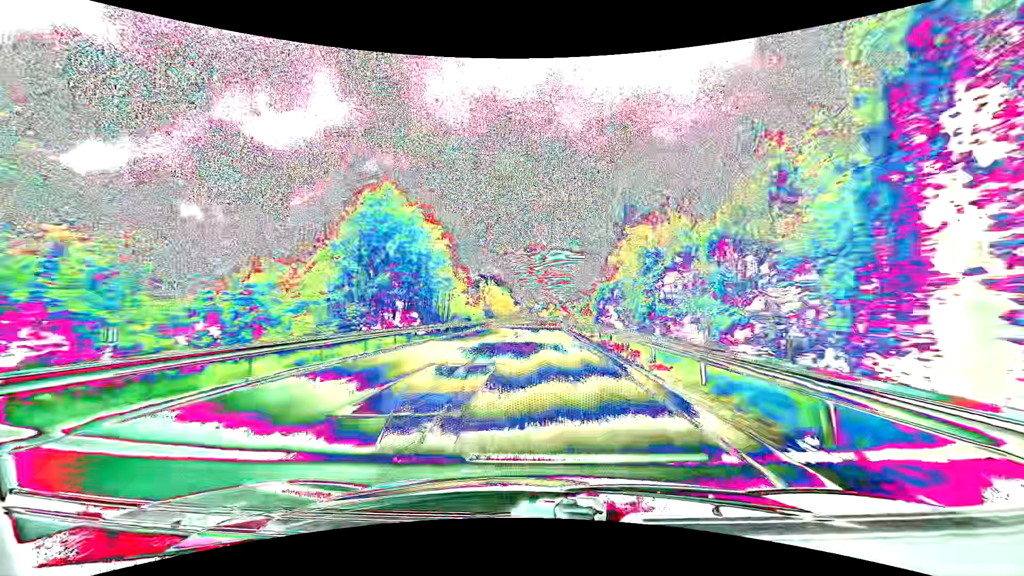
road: primary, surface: asphalt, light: Day
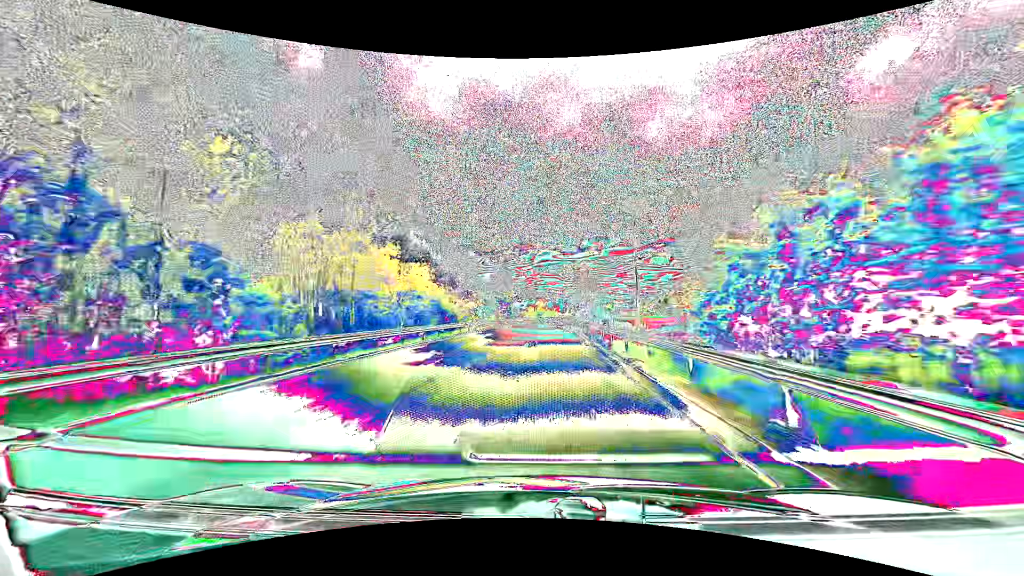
(+1.4, +83.6) m; +2°
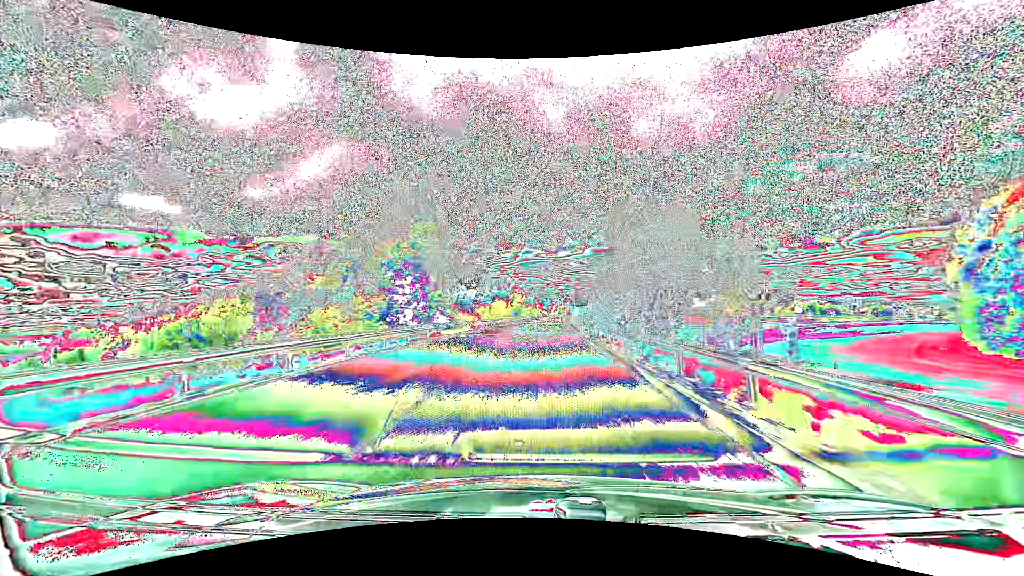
(+1.3, +67.1) m; +2°
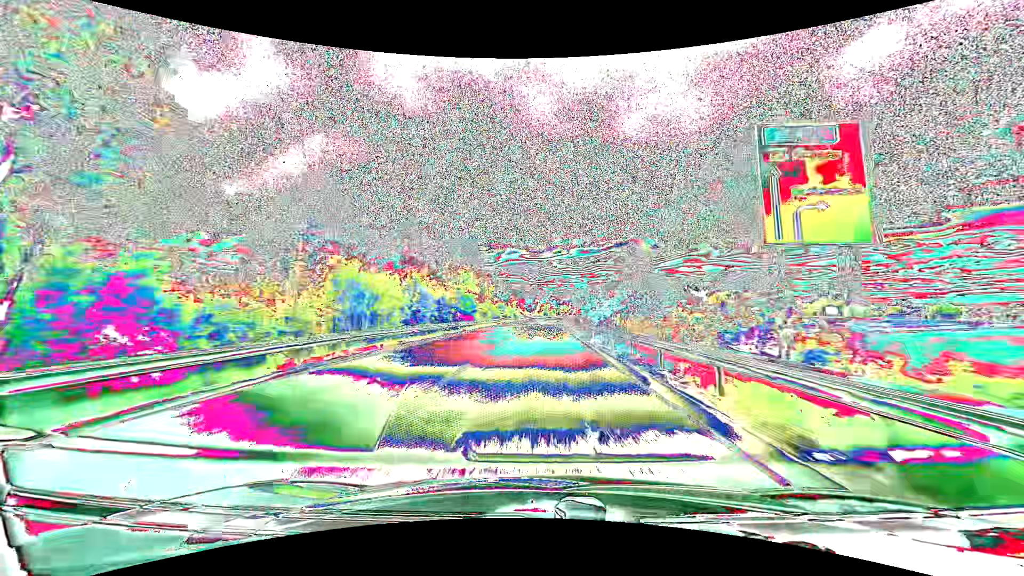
(+1.3, +67.3) m; +2°
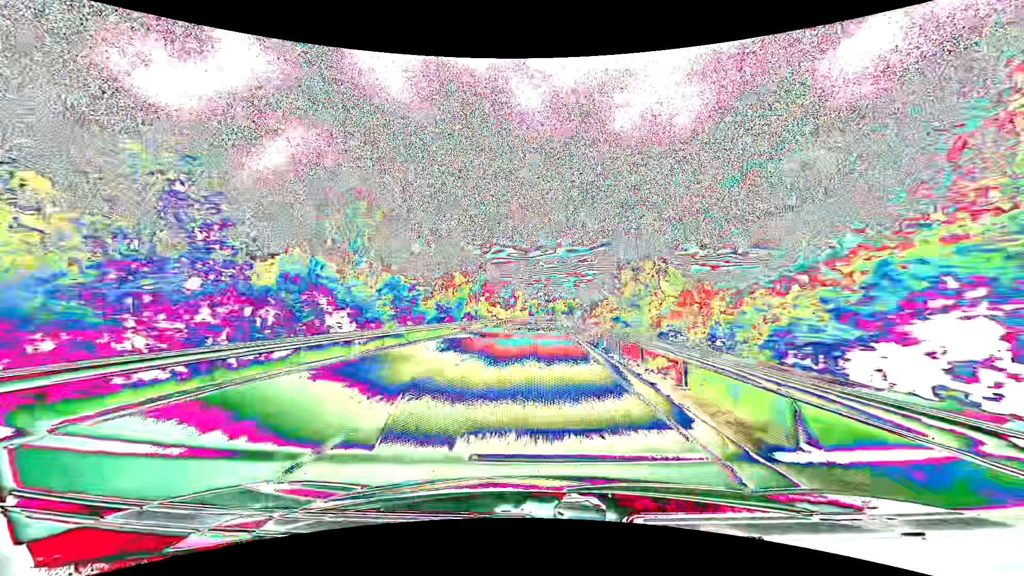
(+1.0, +67.5) m; +2°
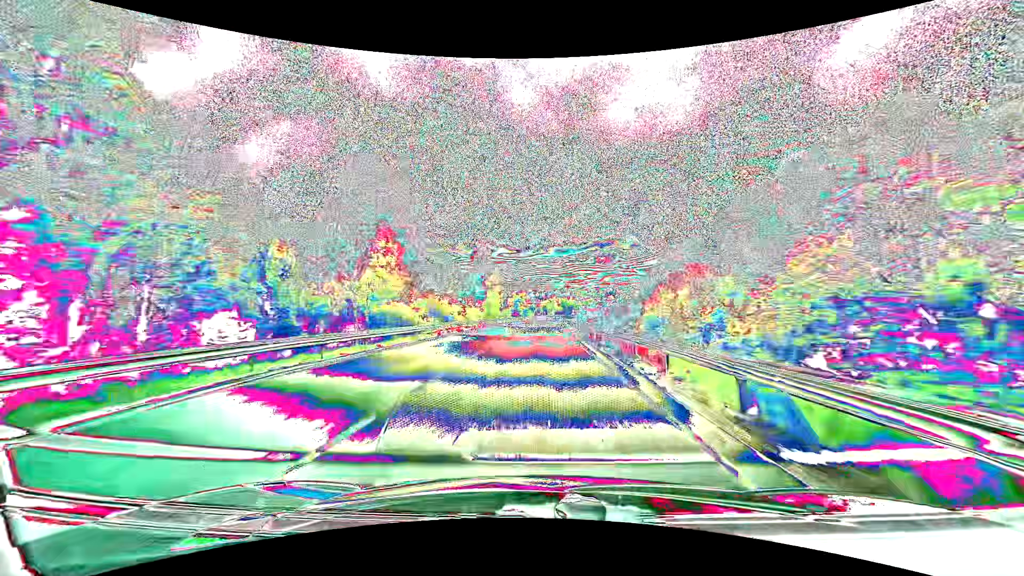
(+0.5, +50.8) m; +1°
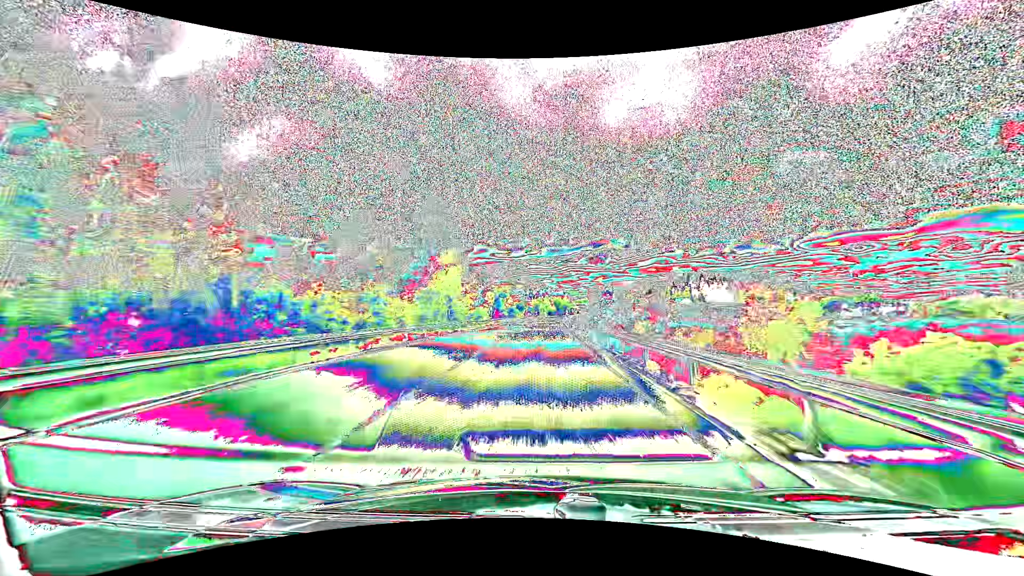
(+0.2, +33.9) m; +1°
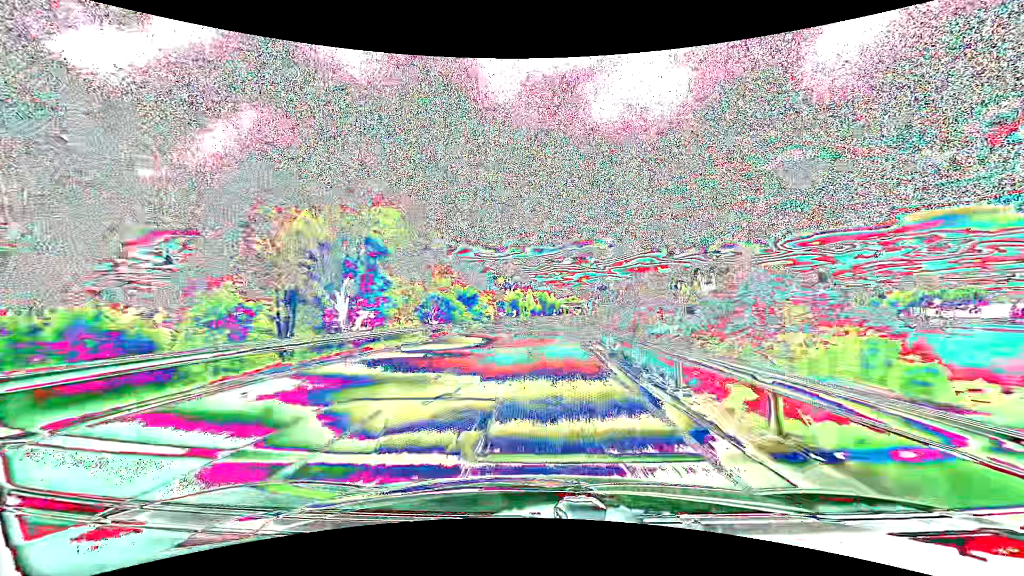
(+1.2, +67.9) m; +2°
(0, +10) (0, +20) (0, +30) (0, +40) (+1, +50) (+1, +60) (+1, +70) (+2, +80) (+2, +90) (+3, +100) m
